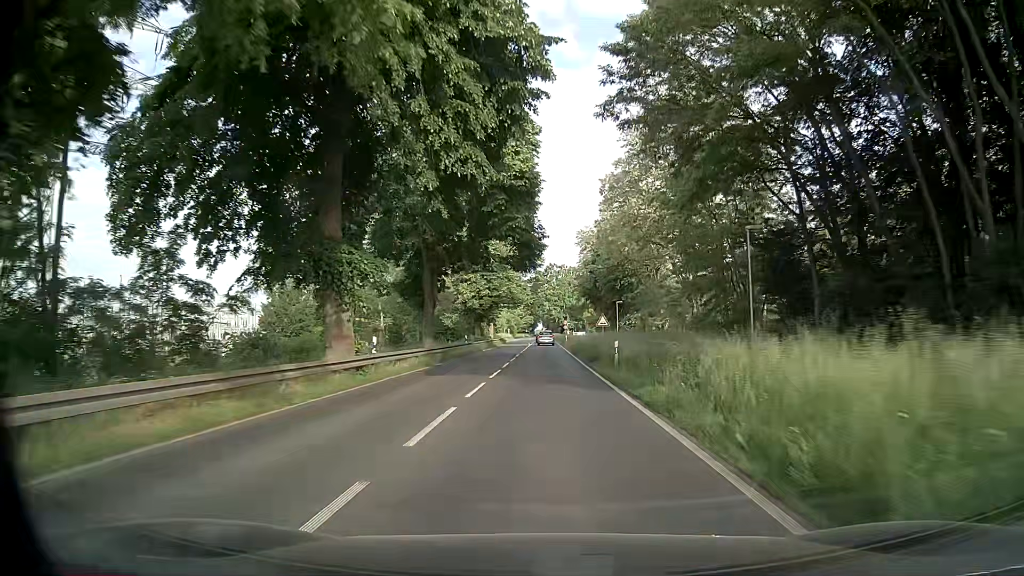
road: primary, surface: asphalt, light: Day
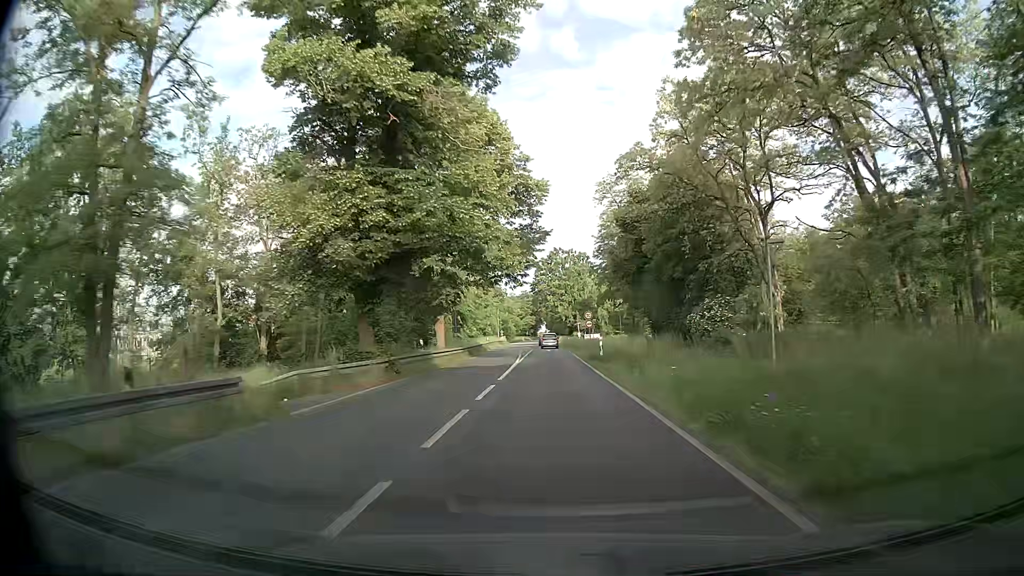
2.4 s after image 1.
(-0.3, +42.3) m; 0°
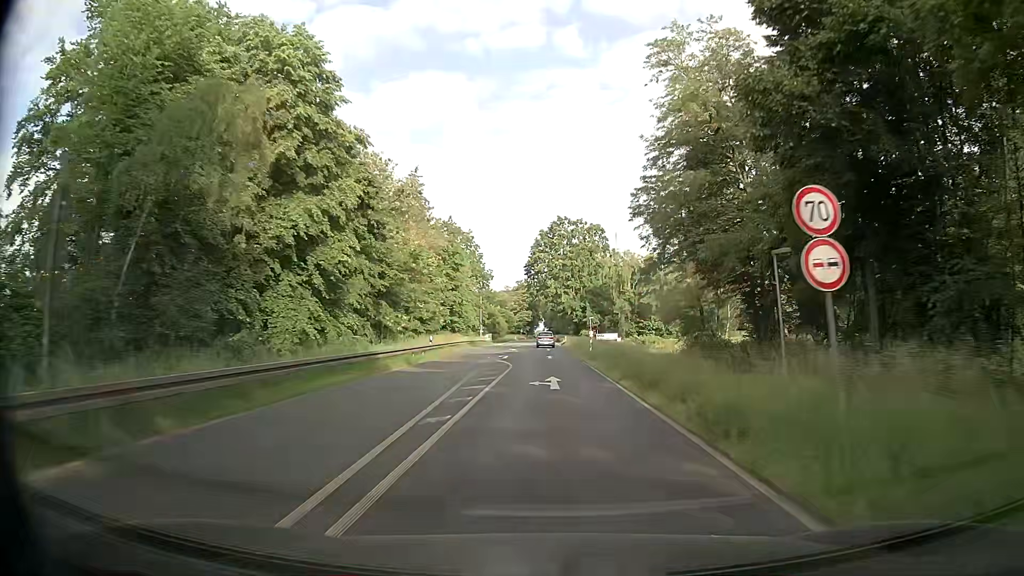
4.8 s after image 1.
(0.0, +41.9) m; 0°
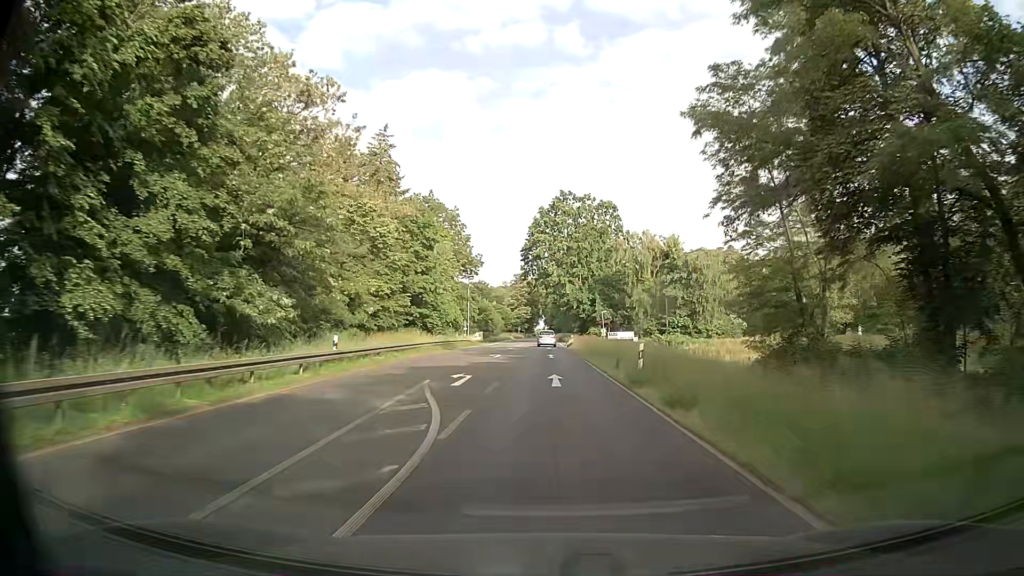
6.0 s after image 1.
(+0.1, +20.8) m; 0°
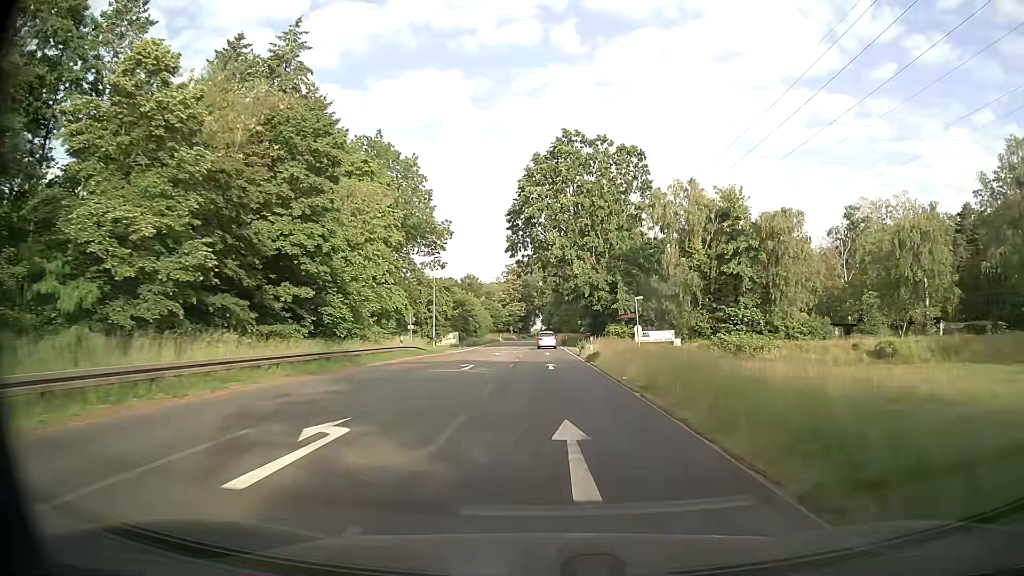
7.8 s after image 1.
(+0.1, +31.0) m; +1°
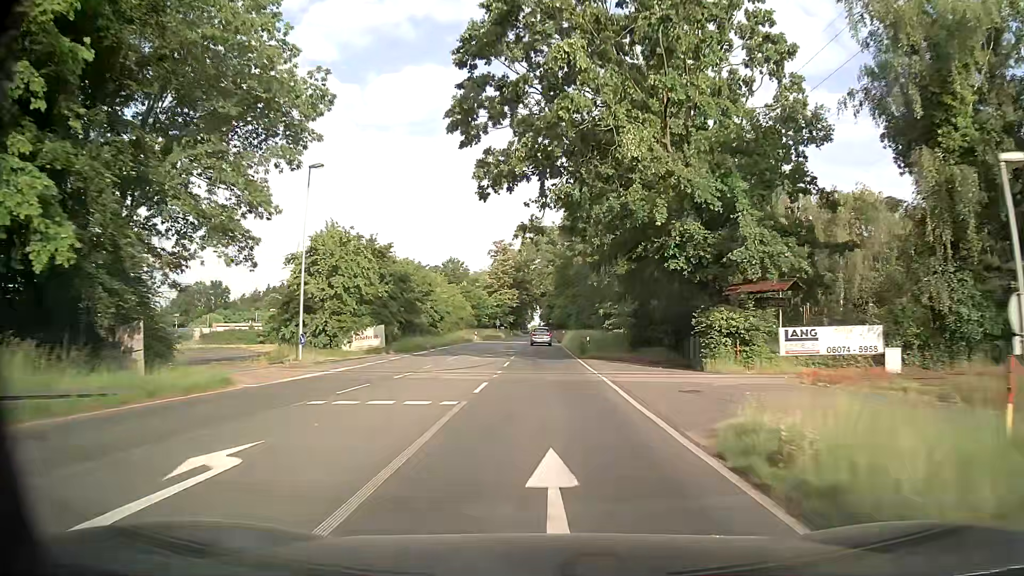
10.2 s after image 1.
(-0.1, +40.9) m; 0°
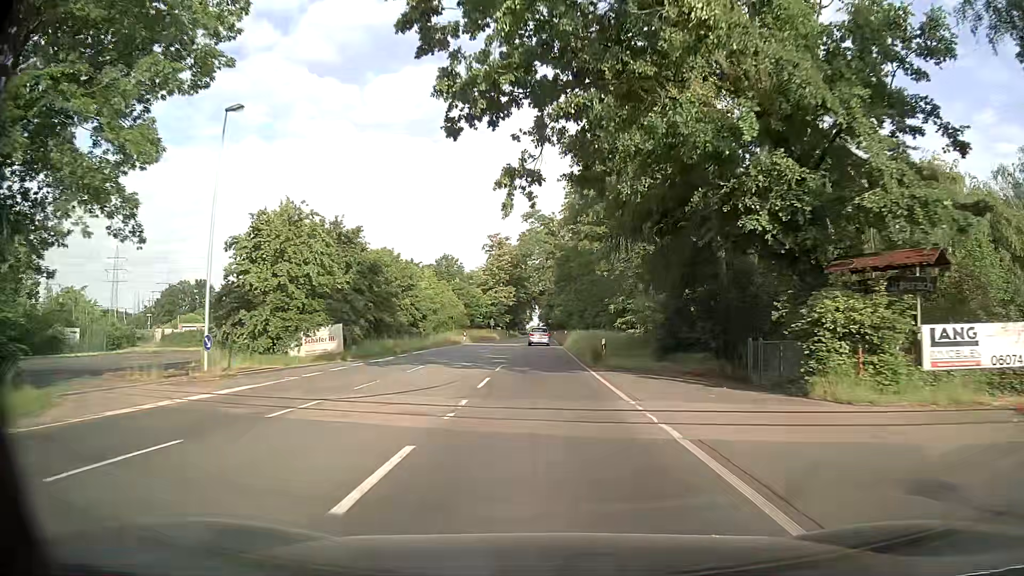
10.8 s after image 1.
(0.0, +10.2) m; 0°
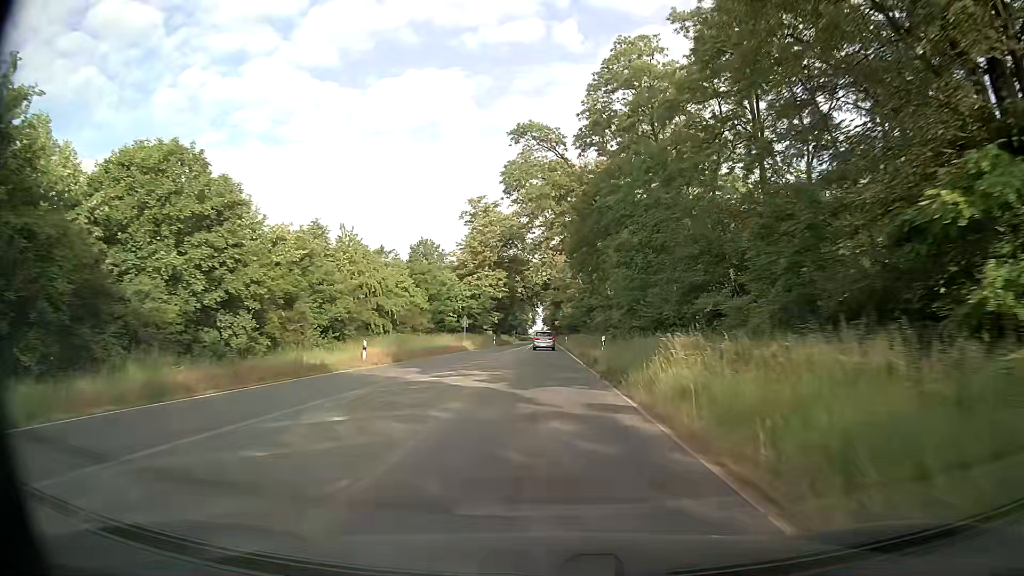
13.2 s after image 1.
(0.0, +40.6) m; -1°
(0, +10) (0, +20) (0, +30) (0, +40) (0, +50) (+1, +60) (+1, +70) (+1, +80) (+1, +90) (+1, +100) m
